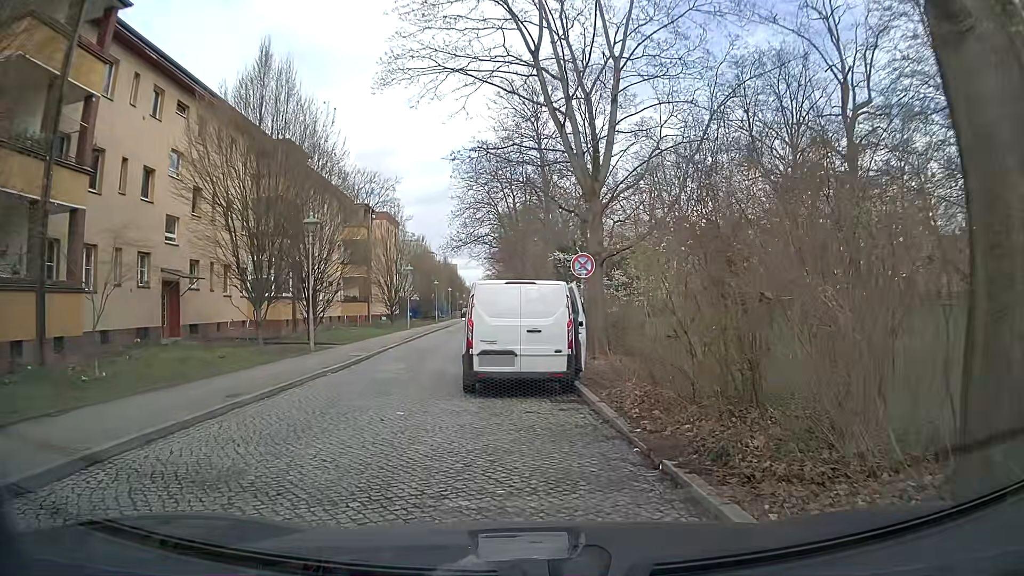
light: Day
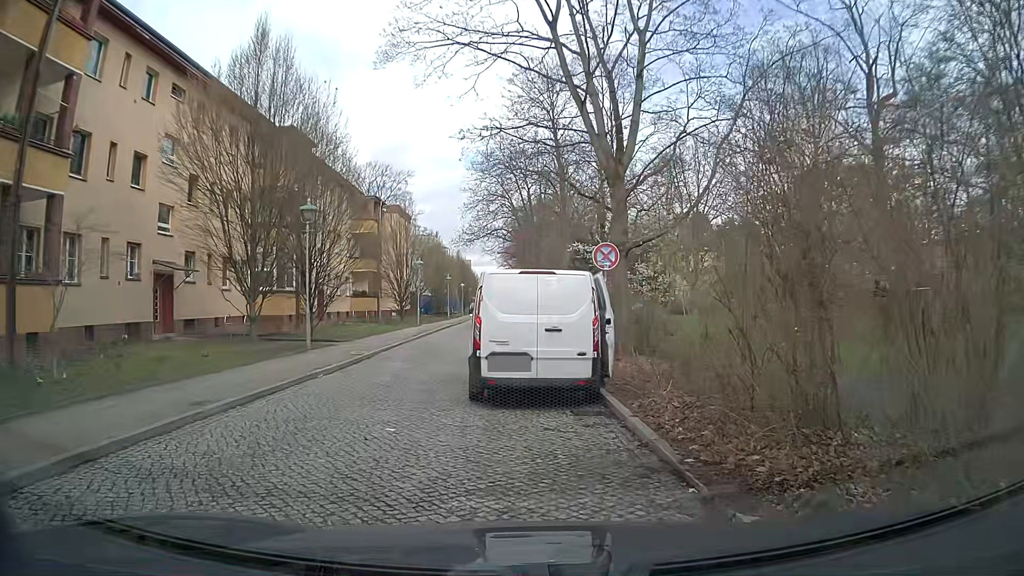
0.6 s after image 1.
(0.0, +1.7) m; 0°
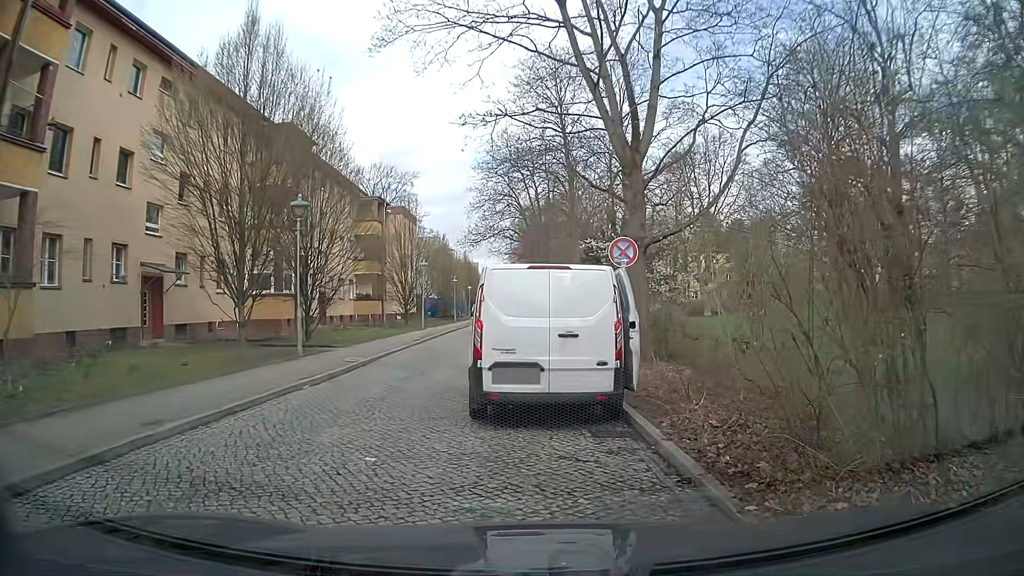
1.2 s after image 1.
(0.0, +1.4) m; -2°
